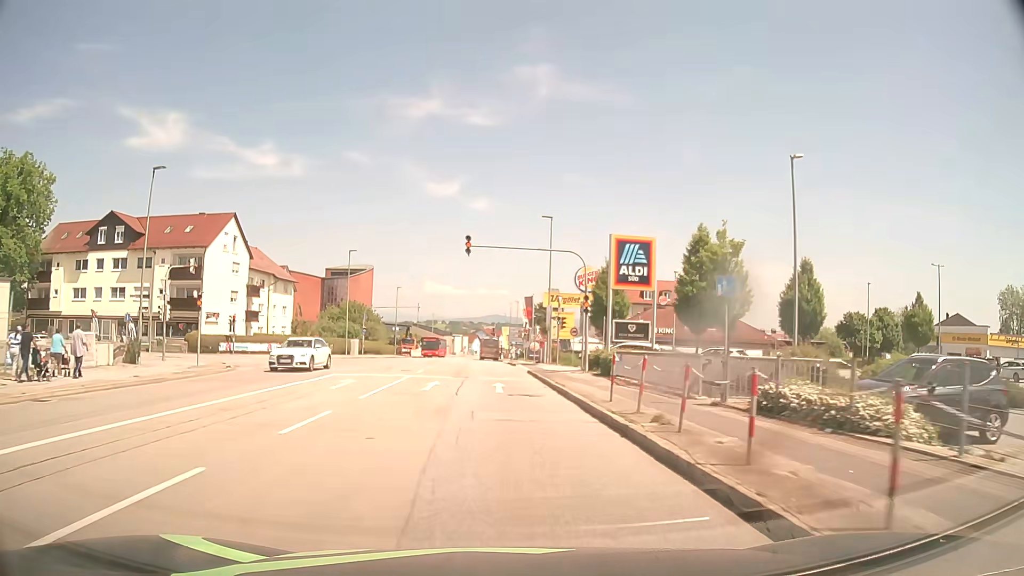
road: tertiary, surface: asphalt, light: Day
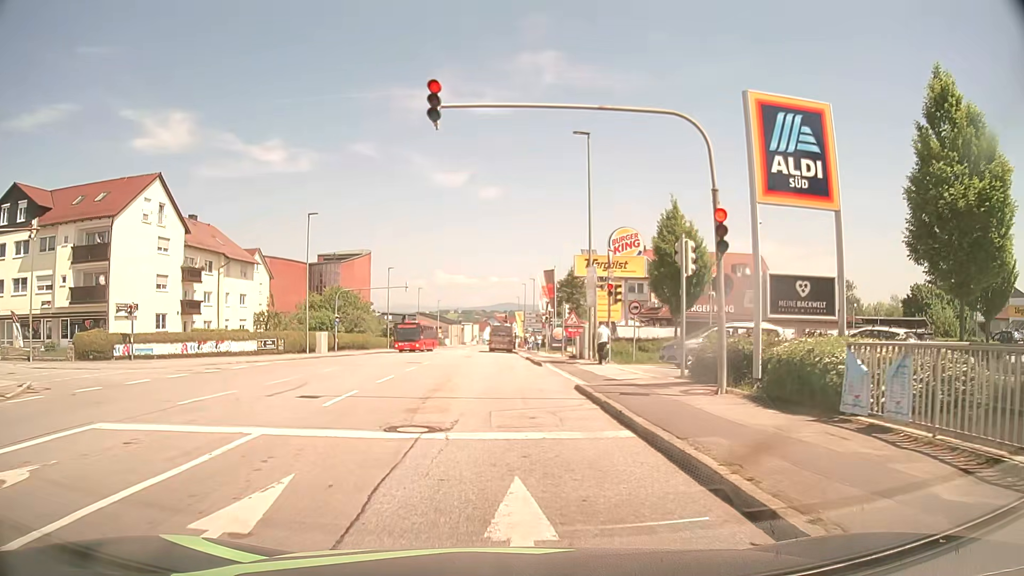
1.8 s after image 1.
(-0.1, +16.6) m; 0°
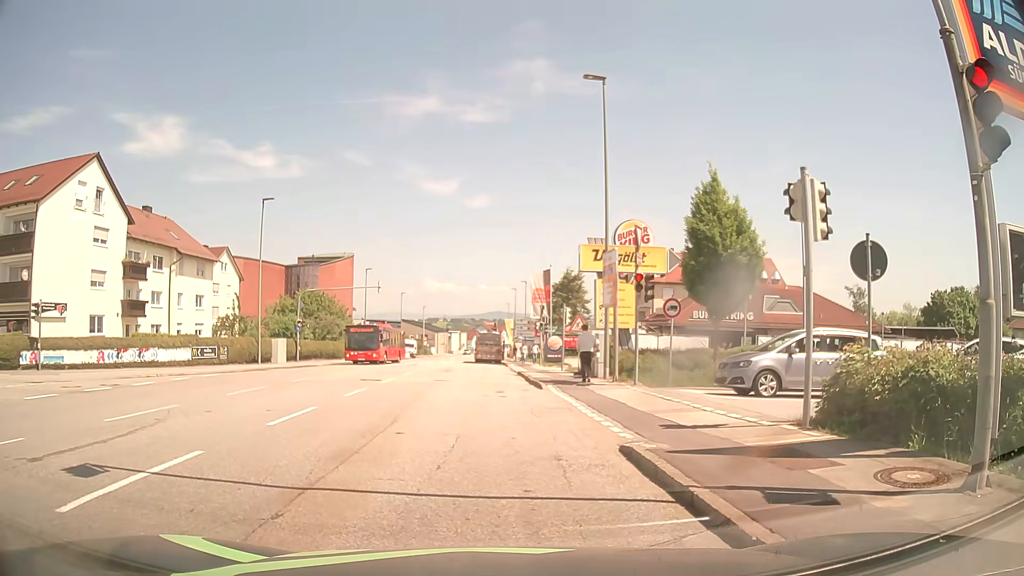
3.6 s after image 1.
(-0.1, +7.2) m; +1°
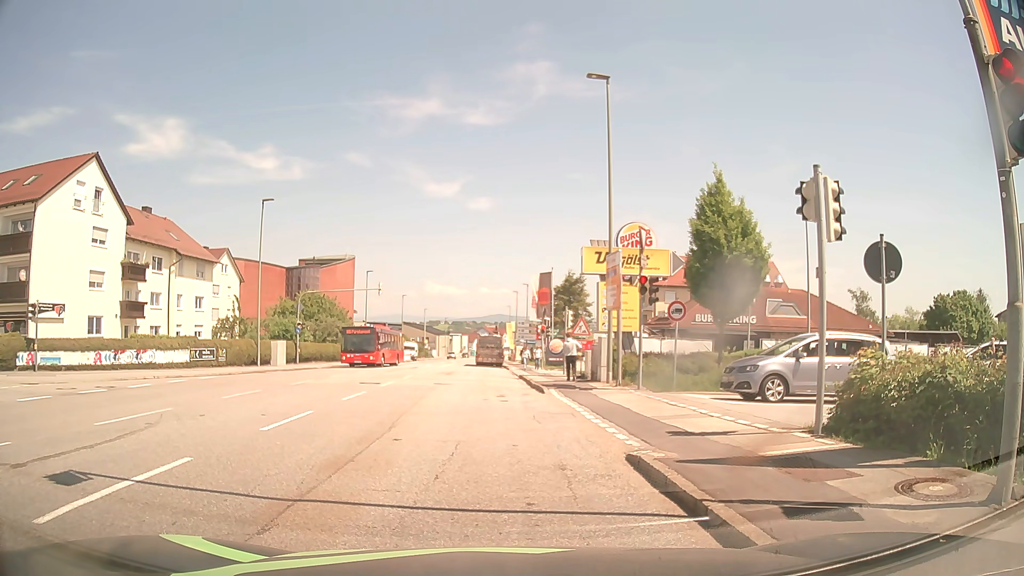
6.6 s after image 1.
(0.0, +0.4) m; 0°
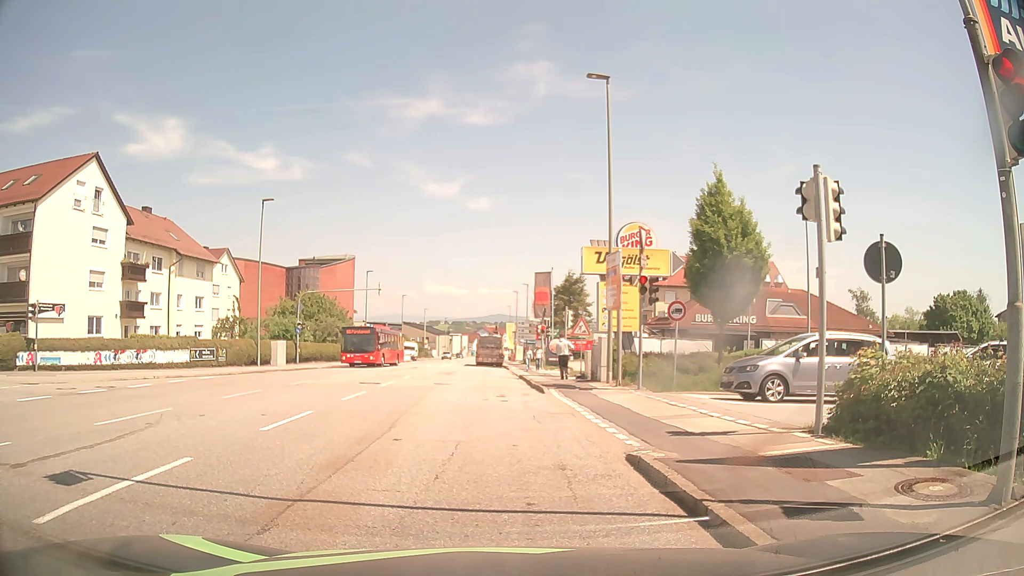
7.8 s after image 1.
(0.0, 0.0) m; 0°
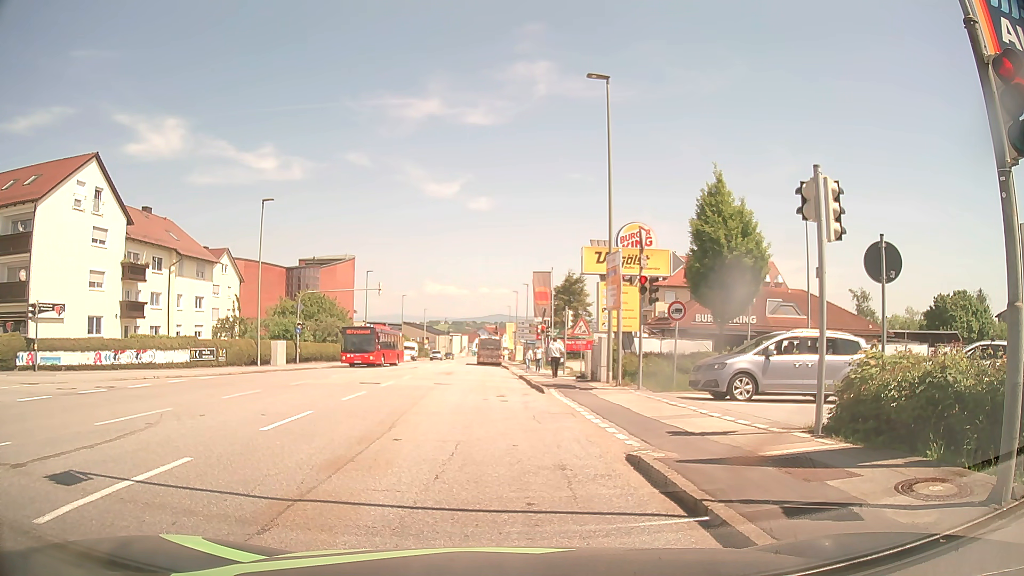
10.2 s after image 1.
(0.0, 0.0) m; 0°
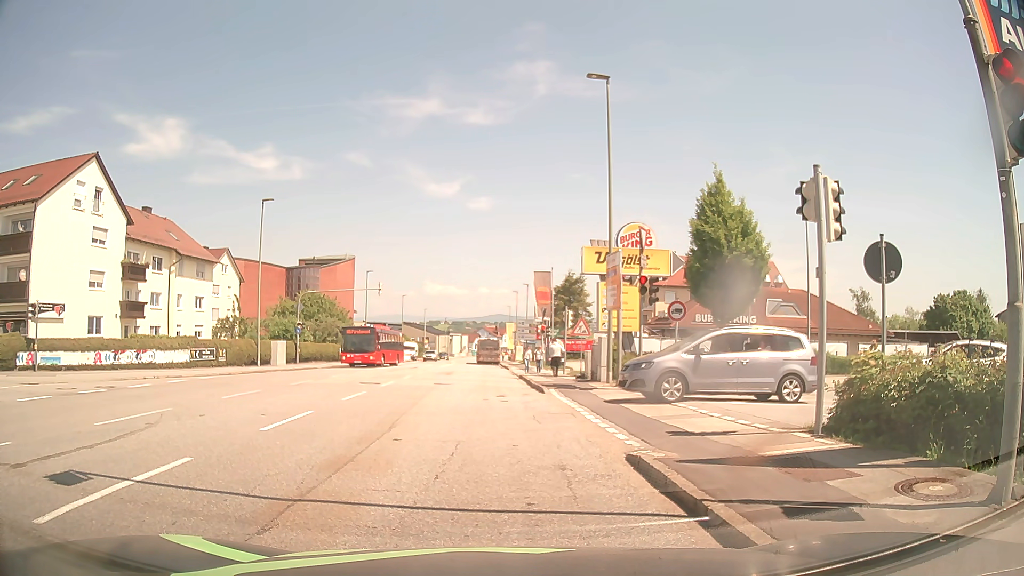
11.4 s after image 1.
(0.0, 0.0) m; 0°
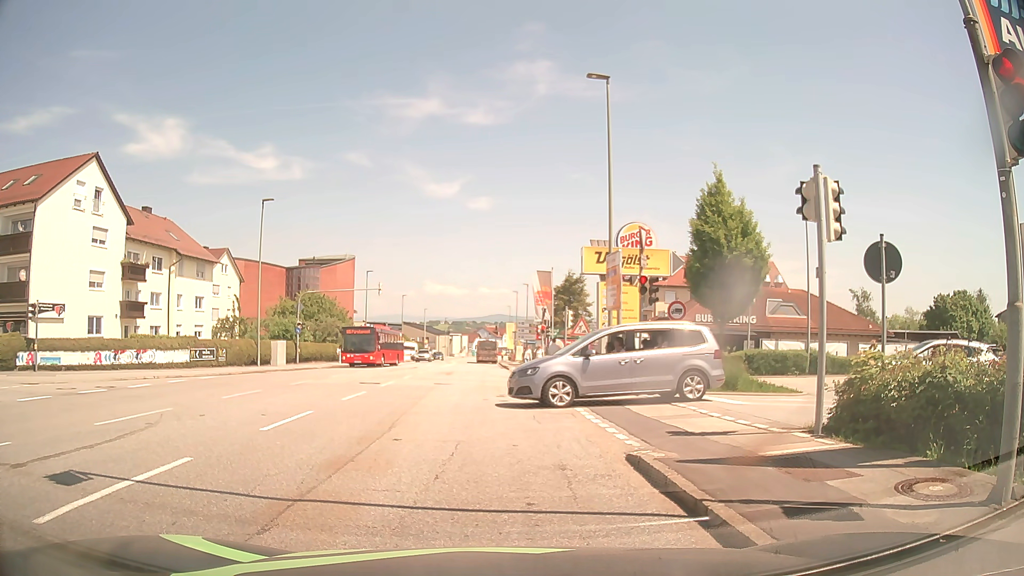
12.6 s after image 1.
(0.0, 0.0) m; 0°
(0, +10) (-1, +20) (-1, +30) (-2, +40) (-2, +50) (-3, +60) (-3, +70) (-4, +80) (-4, +90) (-5, +100) m
